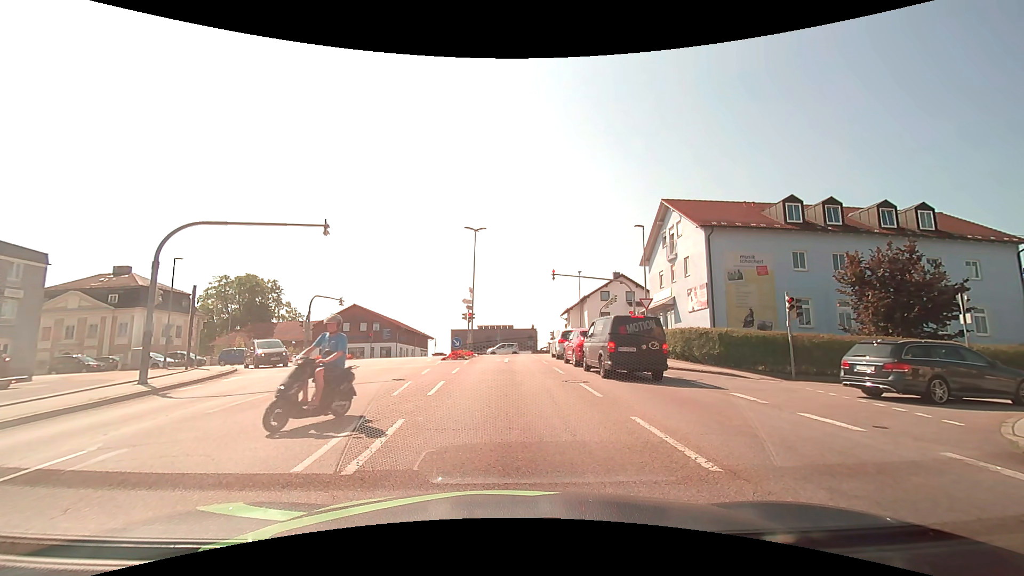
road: tertiary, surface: asphalt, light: Day
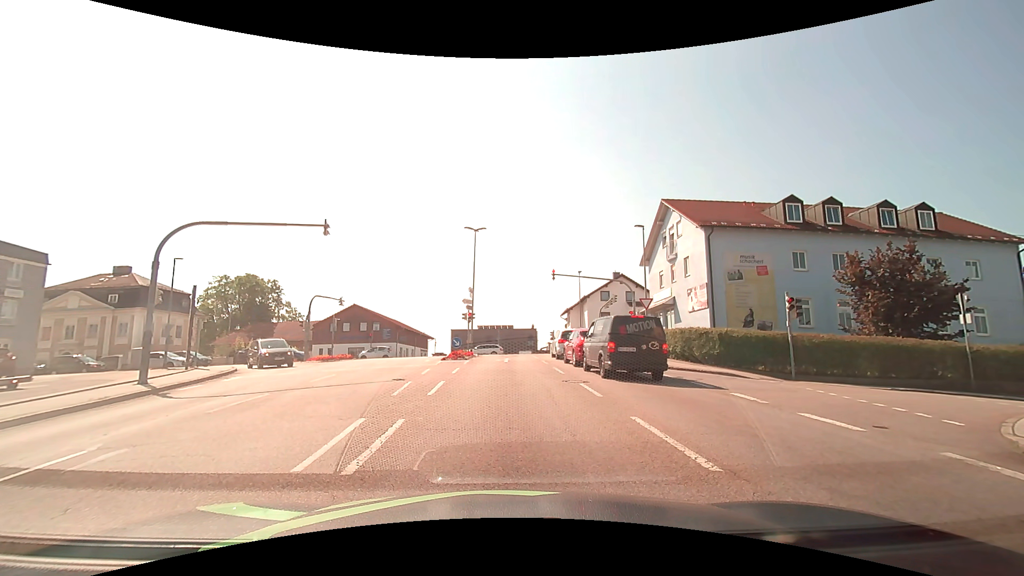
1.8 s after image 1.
(0.0, 0.0) m; 0°
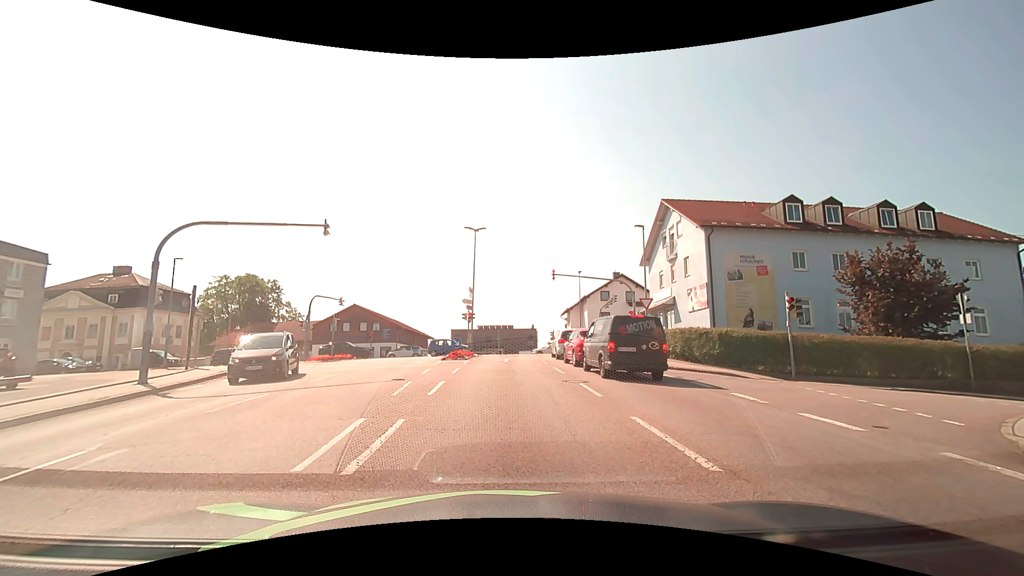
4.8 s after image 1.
(0.0, 0.0) m; 0°
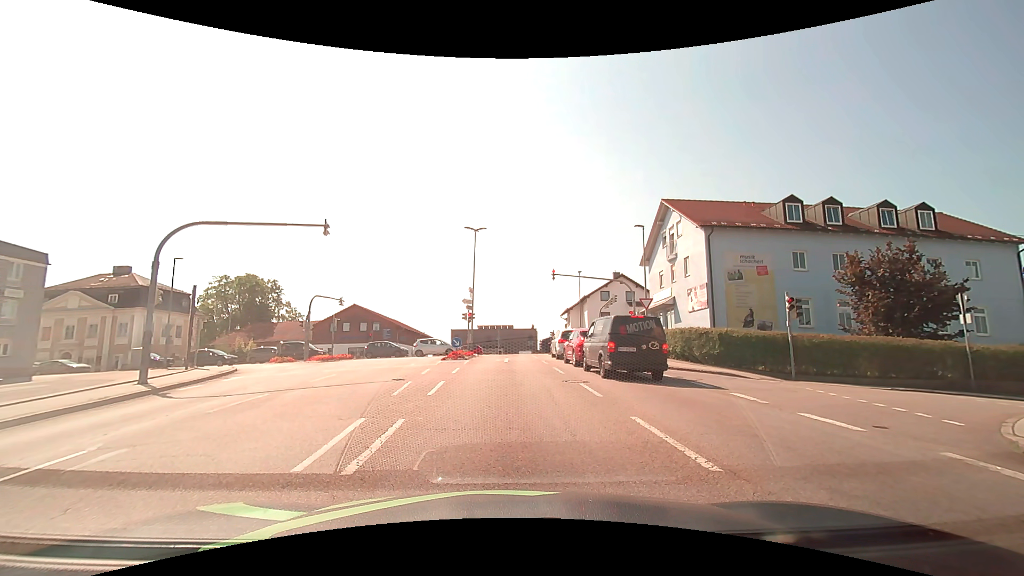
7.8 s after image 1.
(0.0, 0.0) m; 0°
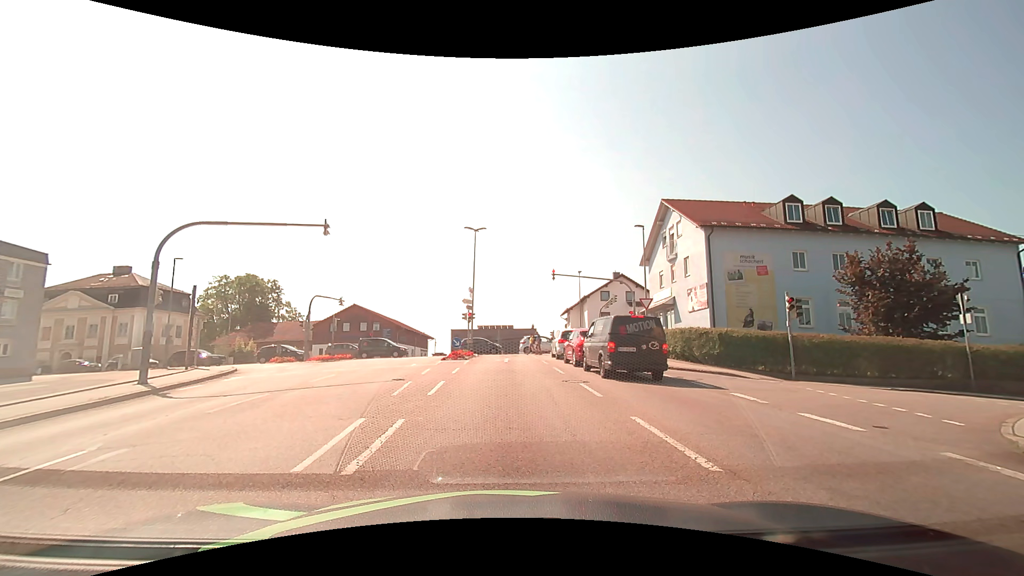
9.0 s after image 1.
(0.0, 0.0) m; 0°
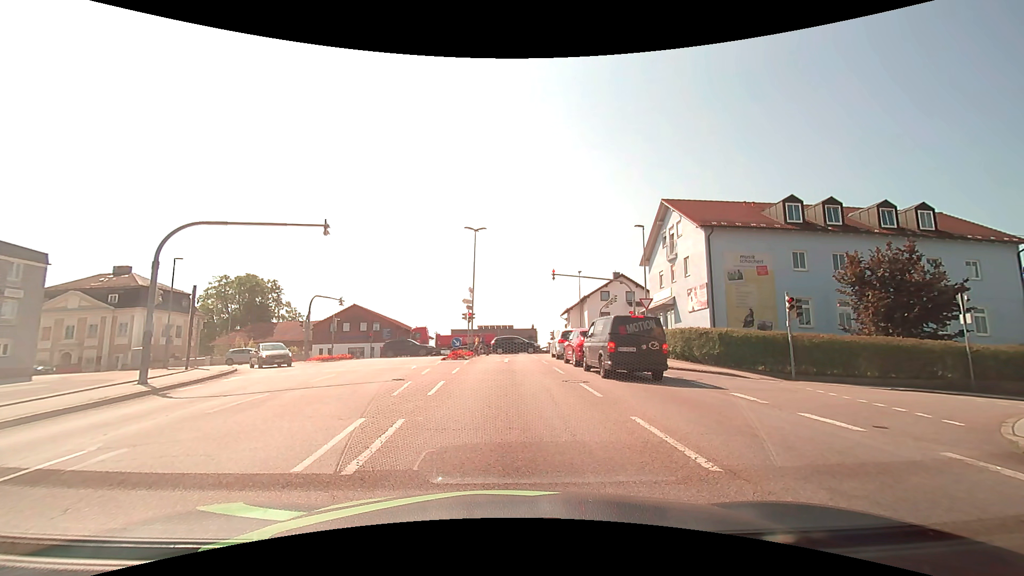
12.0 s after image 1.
(0.0, 0.0) m; 0°
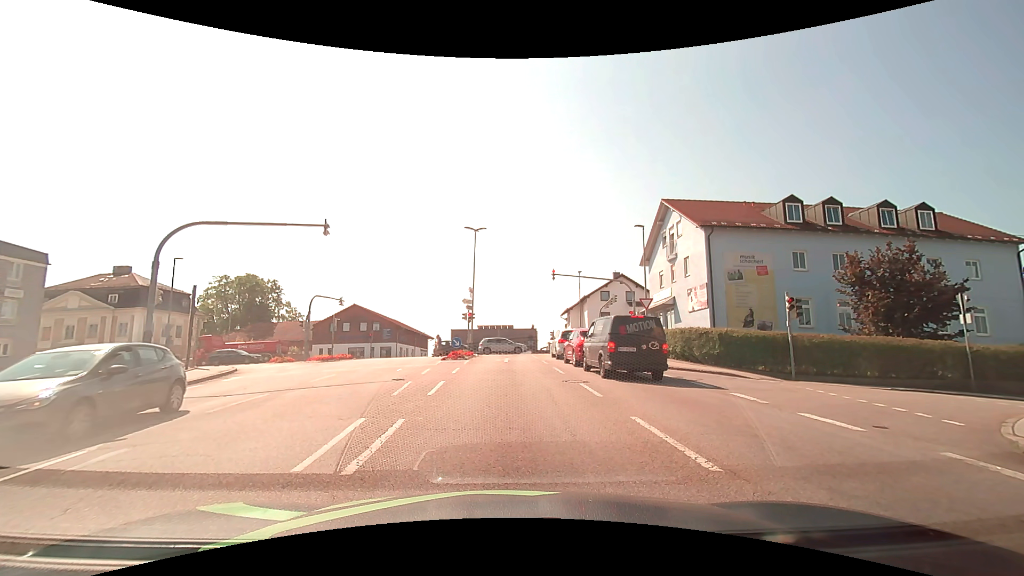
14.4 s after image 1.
(0.0, 0.0) m; 0°
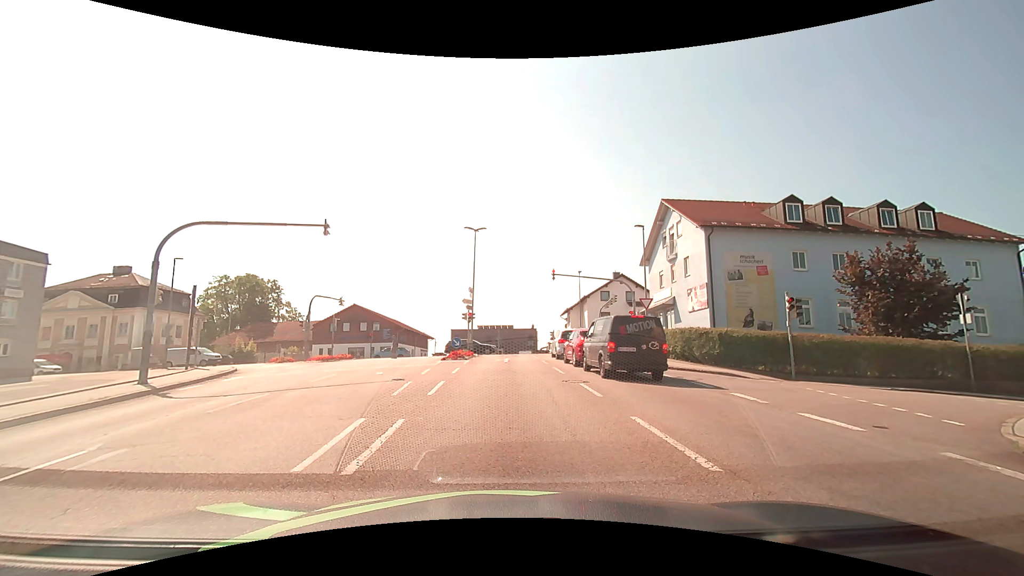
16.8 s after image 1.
(0.0, 0.0) m; 0°
(0, +10) (-1, +20) (-2, +30) (-2, +40) (-5, +49) (-13, +55) (-22, +57) (-32, +57) (-42, +56) (-52, +56) m
